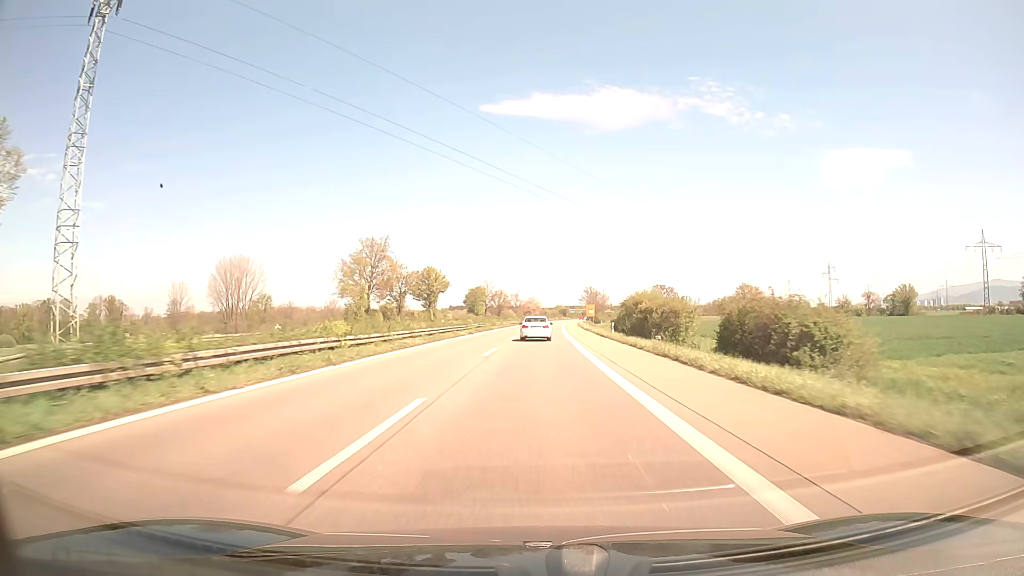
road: trunk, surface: asphalt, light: Day
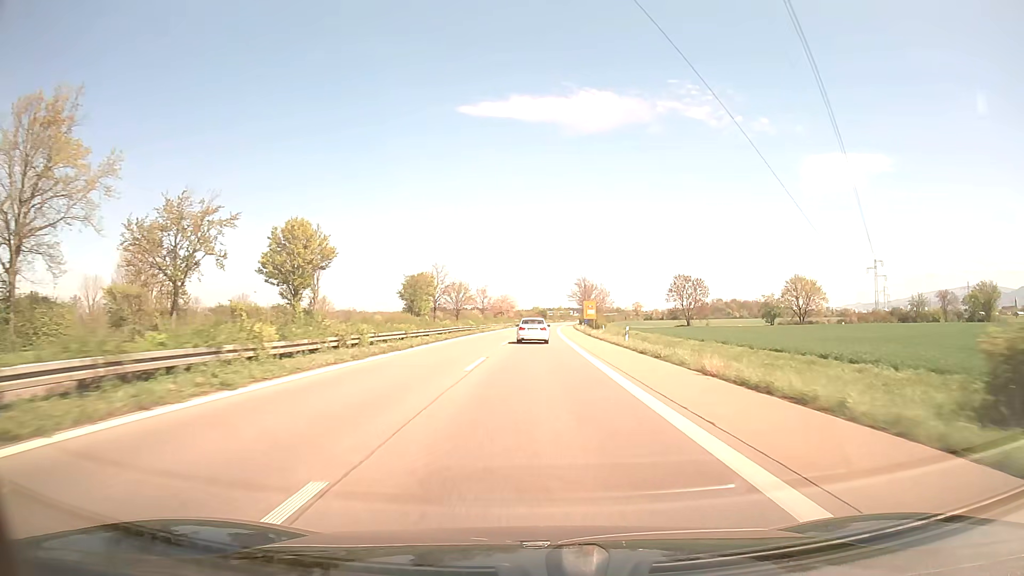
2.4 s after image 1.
(+1.0, +59.8) m; +2°
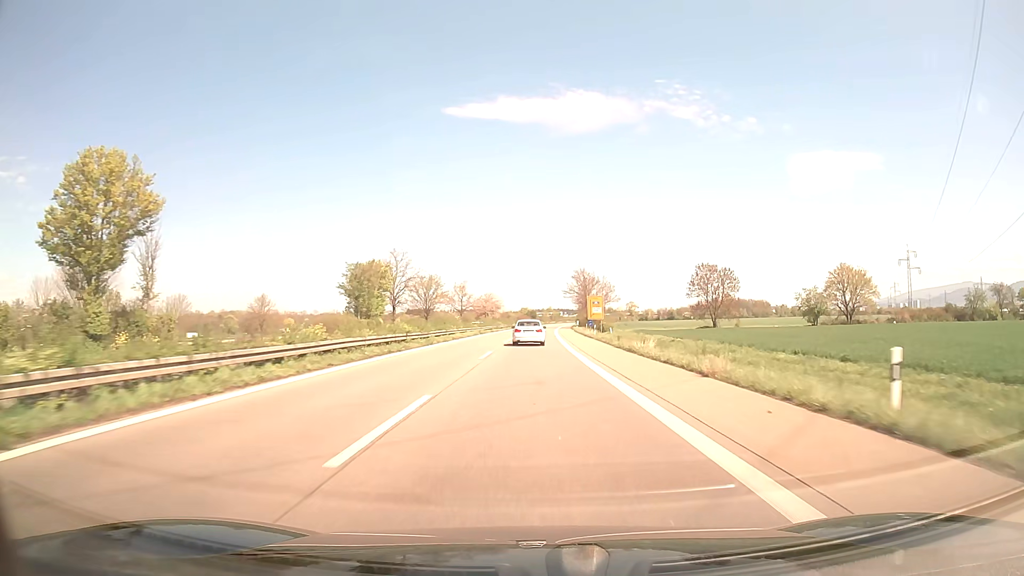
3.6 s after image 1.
(+0.3, +29.5) m; +1°
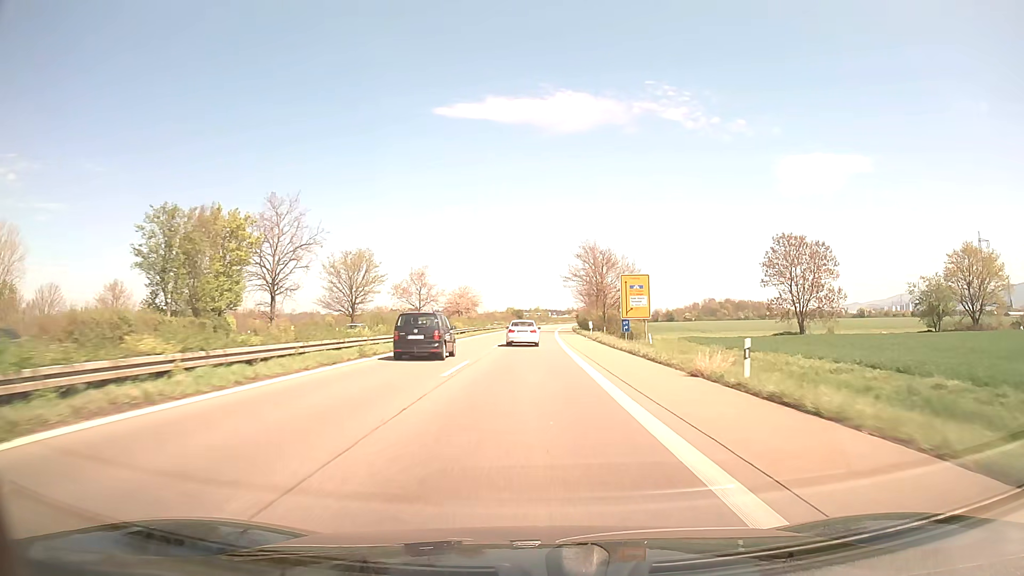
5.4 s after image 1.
(+0.4, +44.2) m; +1°
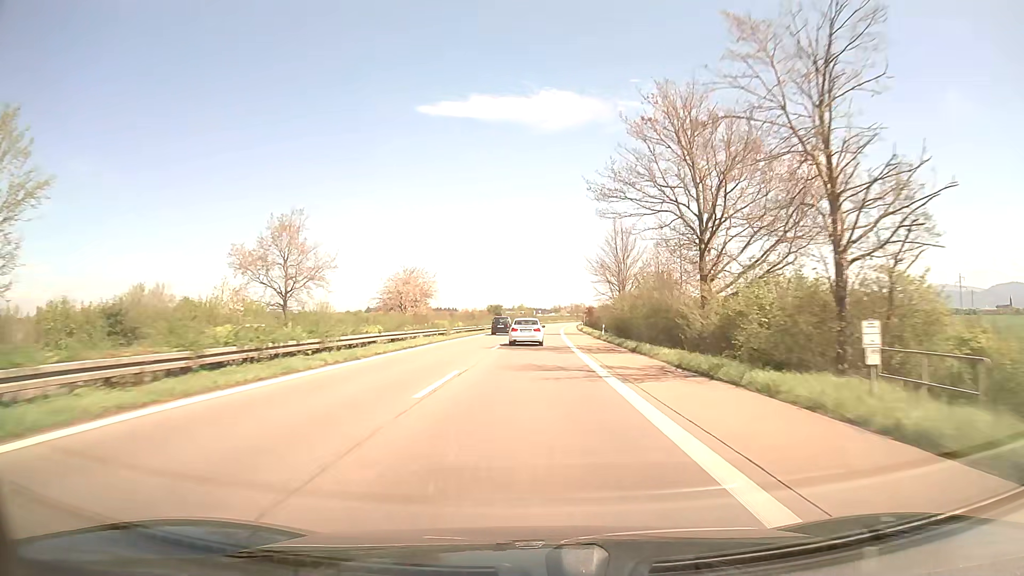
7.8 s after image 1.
(+0.7, +59.2) m; +1°
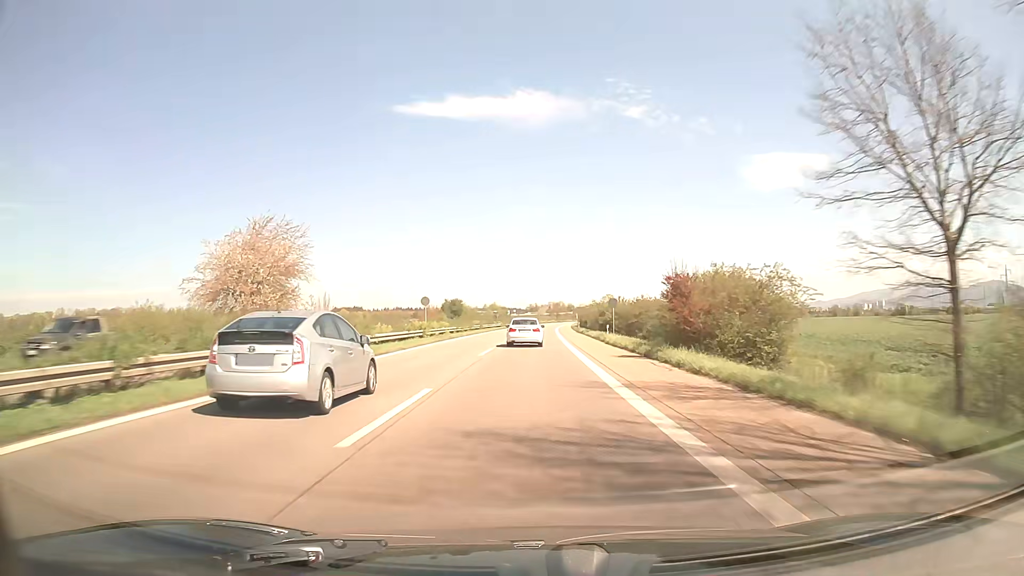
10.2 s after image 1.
(+1.0, +58.7) m; +2°
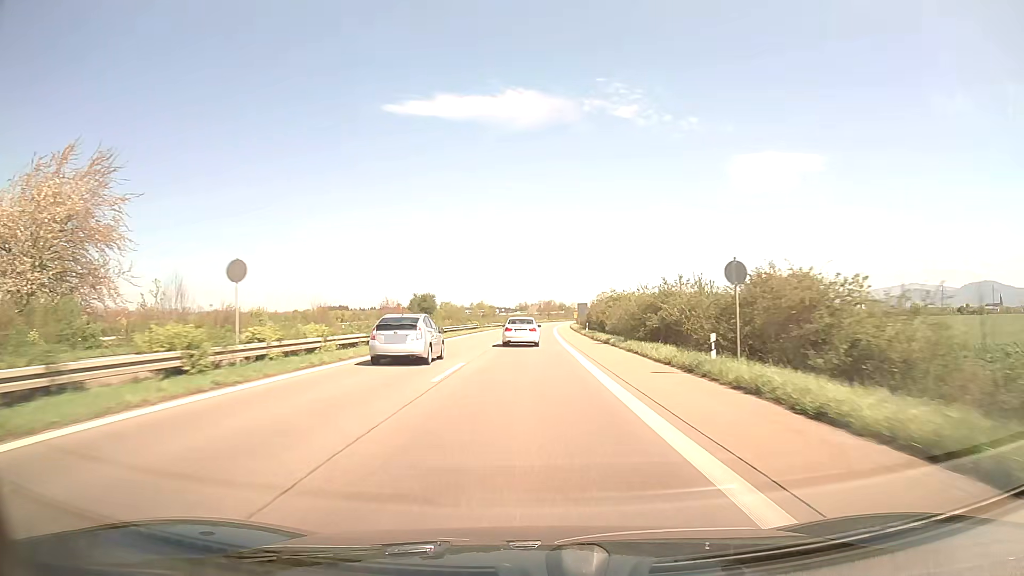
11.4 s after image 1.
(+0.3, +28.8) m; +1°
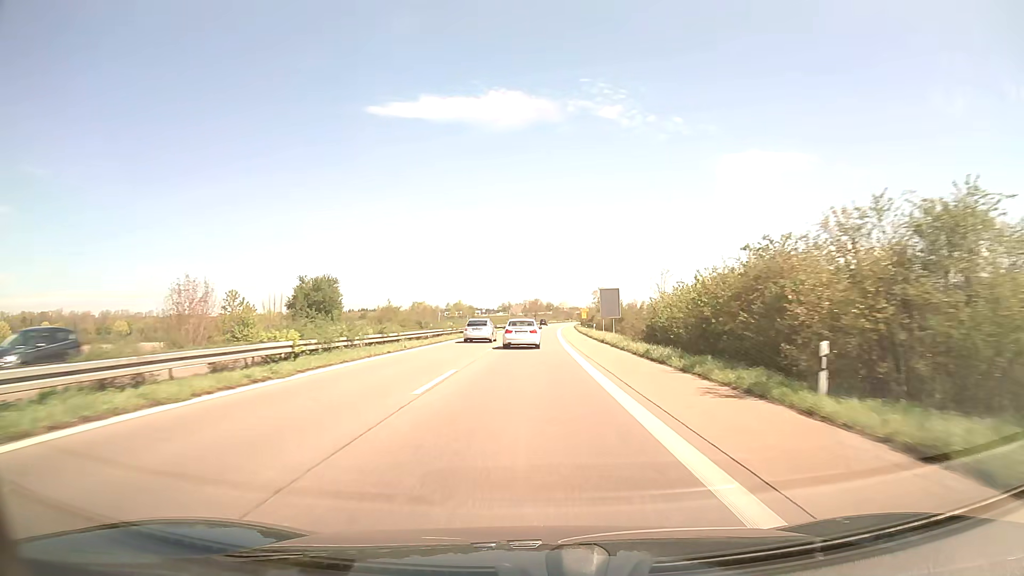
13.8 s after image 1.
(+0.6, +56.3) m; +1°
(0, +10) (0, +20) (0, +30) (0, +40) (+1, +50) (+1, +60) (+1, +70) (+2, +80) (+2, +90) (+2, +100) m
